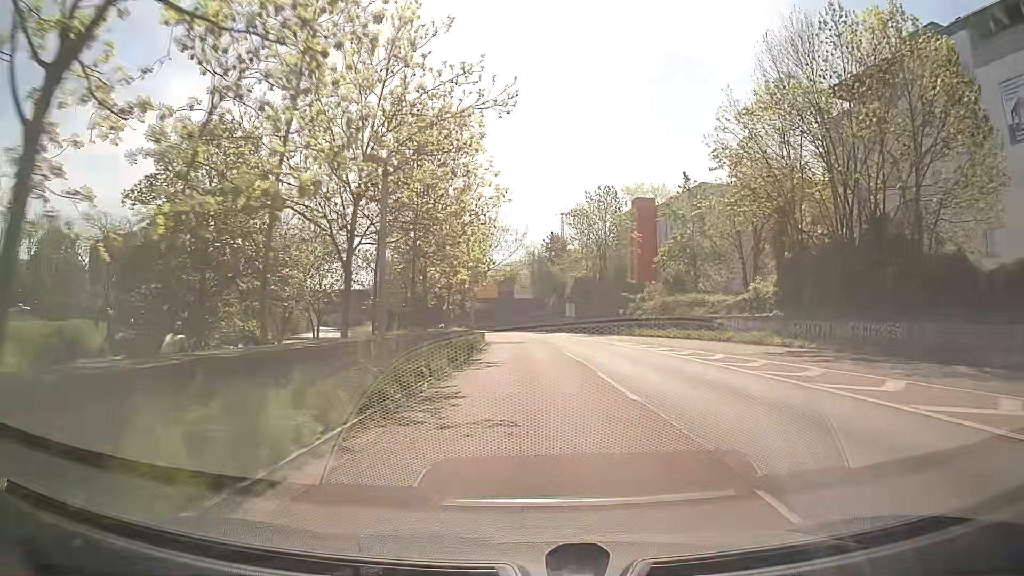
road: trunk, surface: asphalt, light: Day
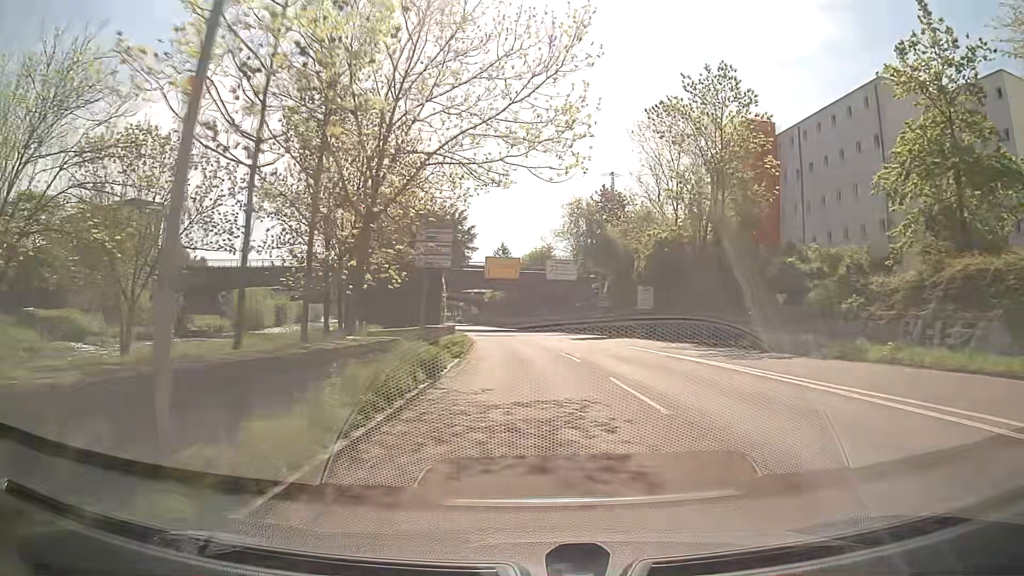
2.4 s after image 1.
(-0.7, +37.6) m; -3°
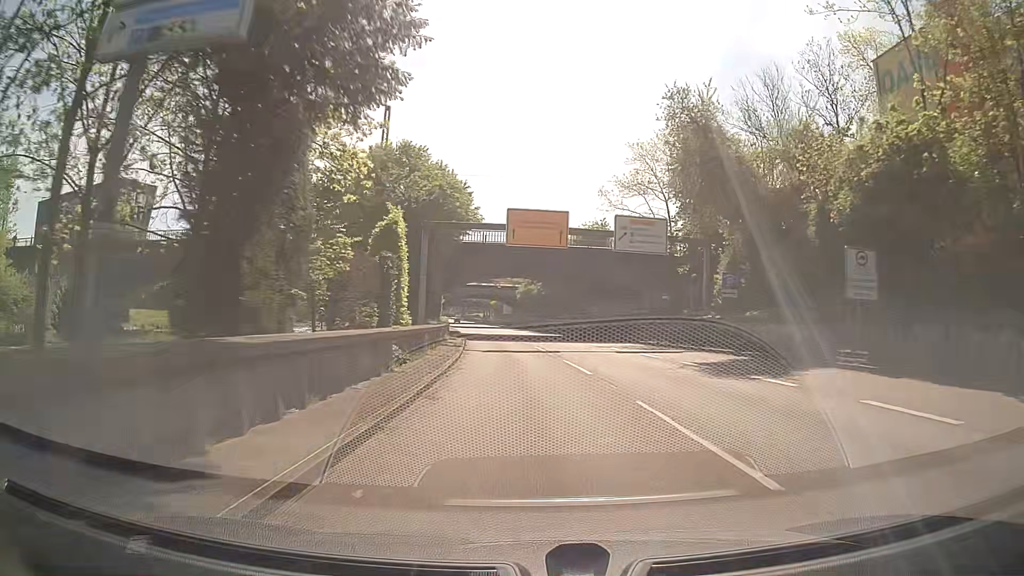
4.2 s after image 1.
(-0.8, +28.2) m; -3°
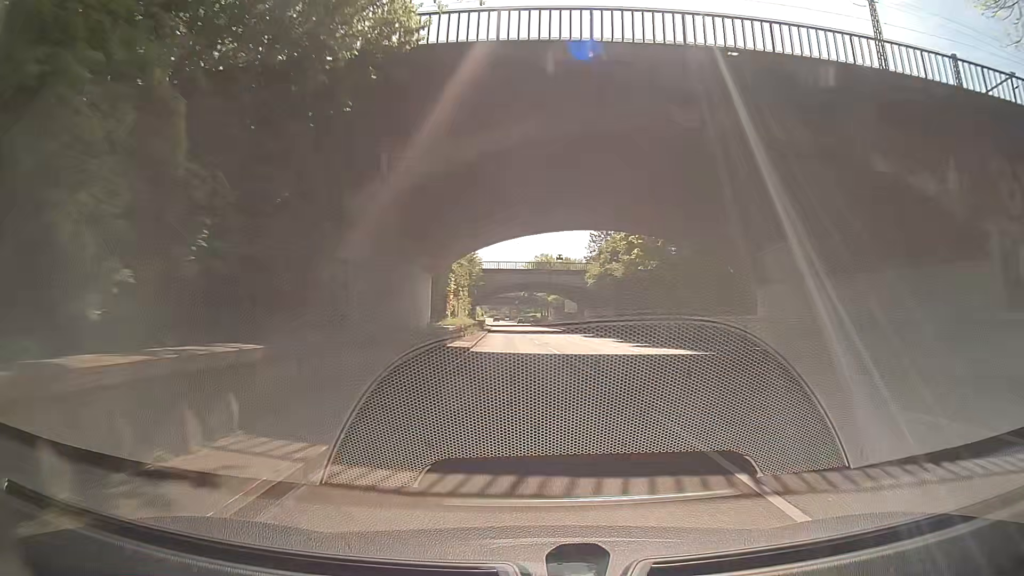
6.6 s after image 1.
(-1.8, +37.3) m; -6°
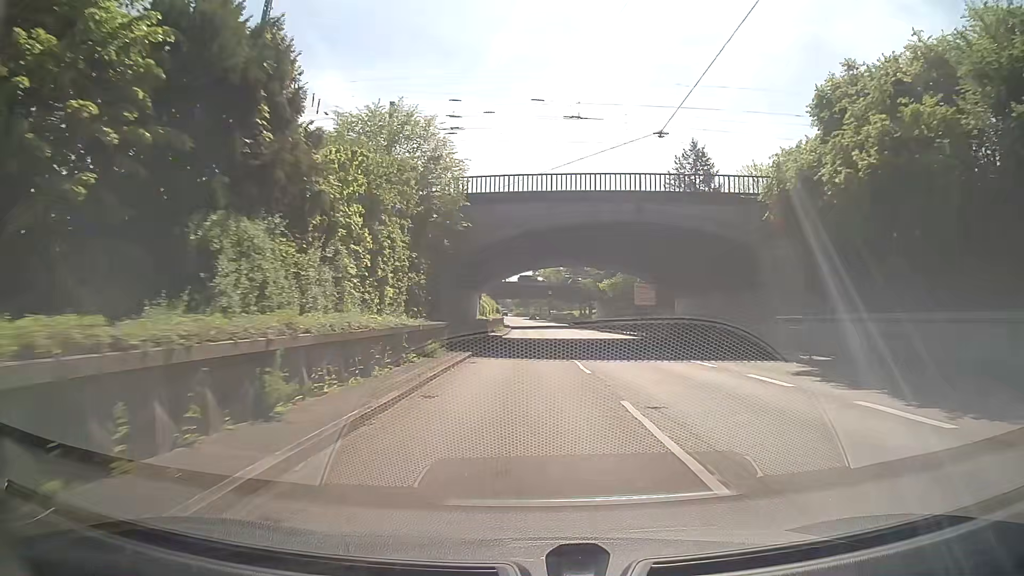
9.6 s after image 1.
(-0.1, +46.5) m; -2°
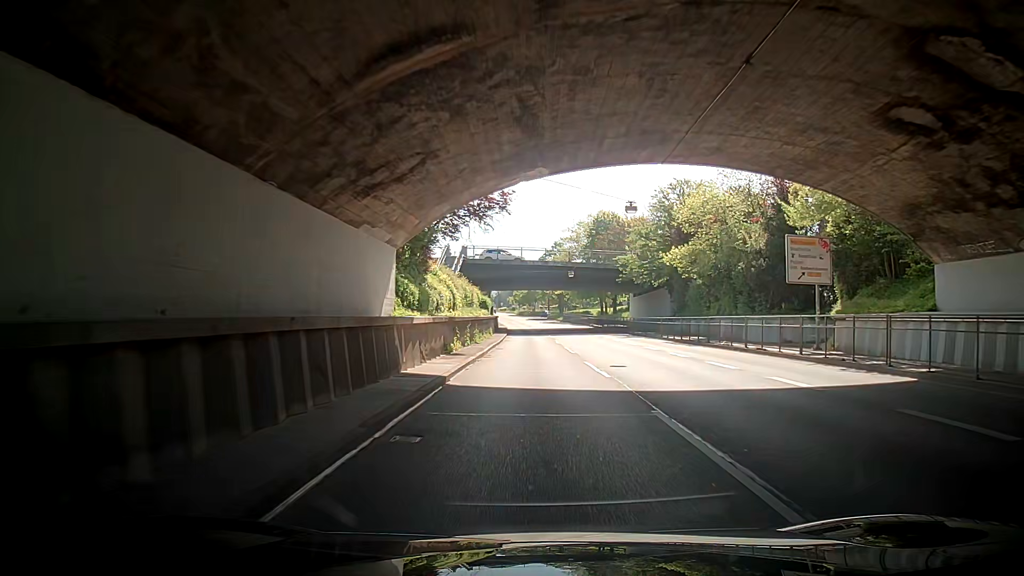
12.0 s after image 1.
(-0.5, +37.2) m; -1°
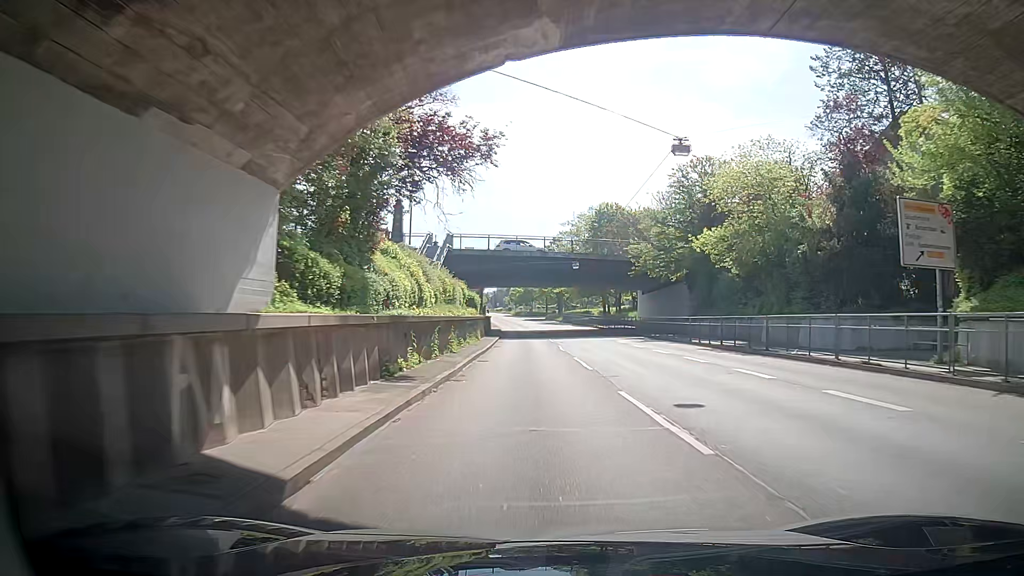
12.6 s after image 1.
(+0.1, +9.3) m; +1°
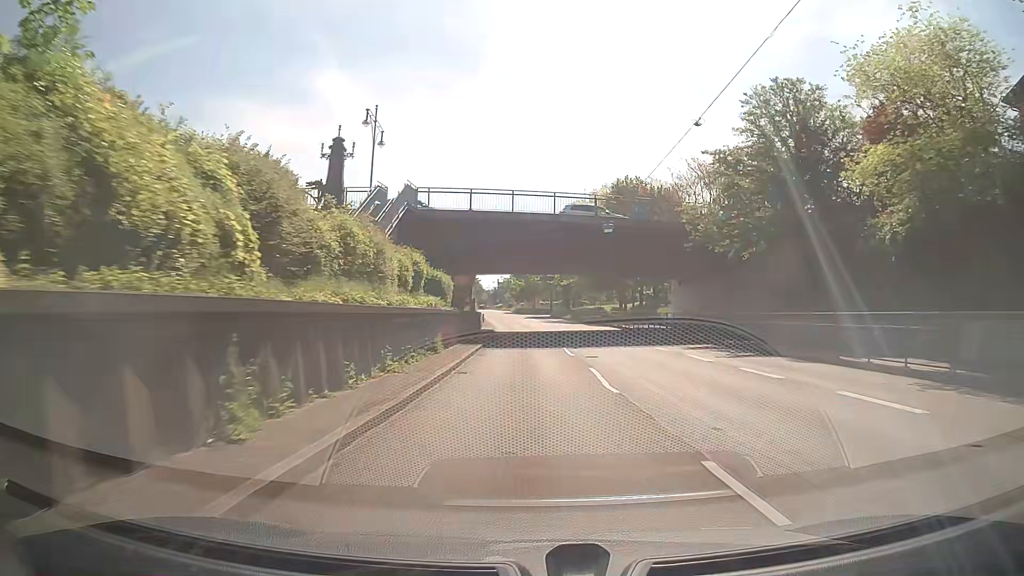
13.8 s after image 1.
(-0.5, +18.6) m; -1°
(0, +10) (0, +20) (0, +30) (0, +40) (-1, +50) (-1, +60) (-1, +70) (-2, +80) (-2, +90) (-3, +100) m
